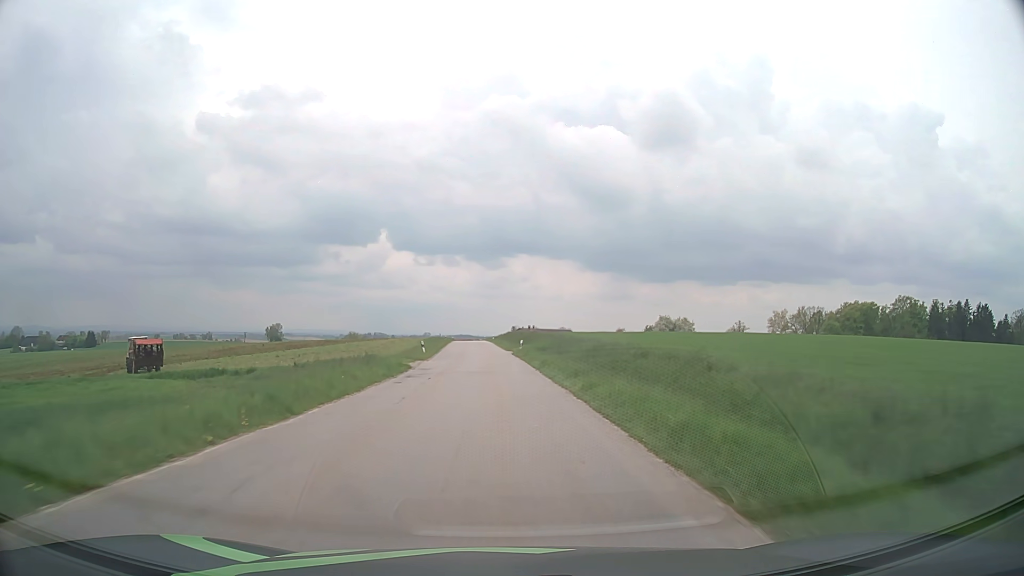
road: tertiary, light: Day
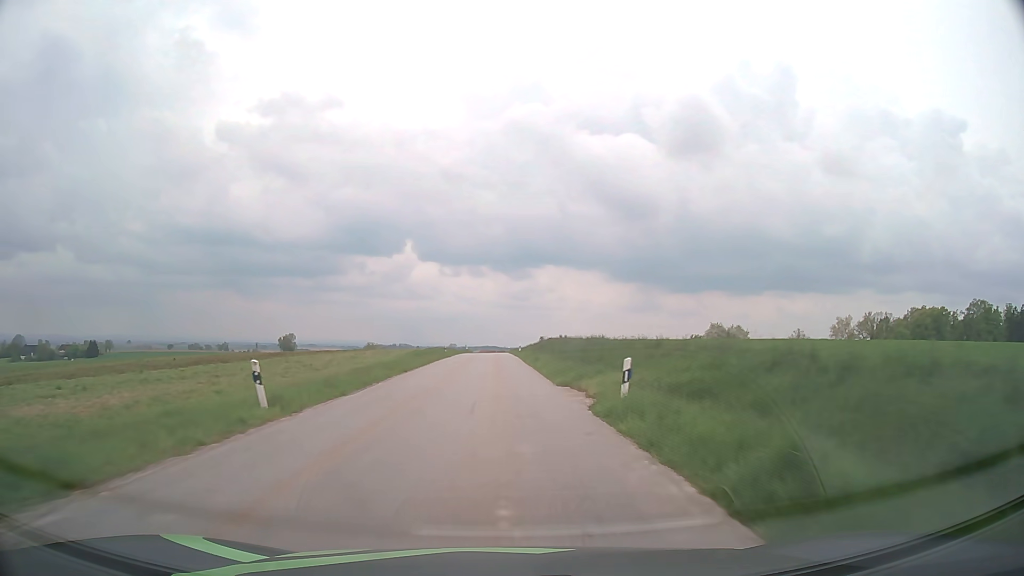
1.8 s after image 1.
(-0.6, +35.4) m; -2°
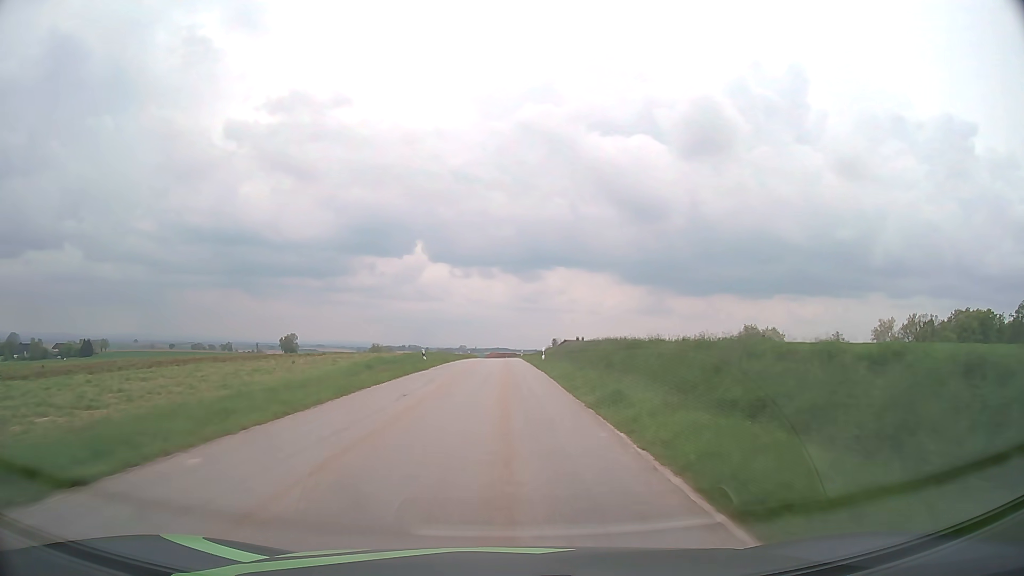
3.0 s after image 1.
(-0.3, +23.5) m; -1°
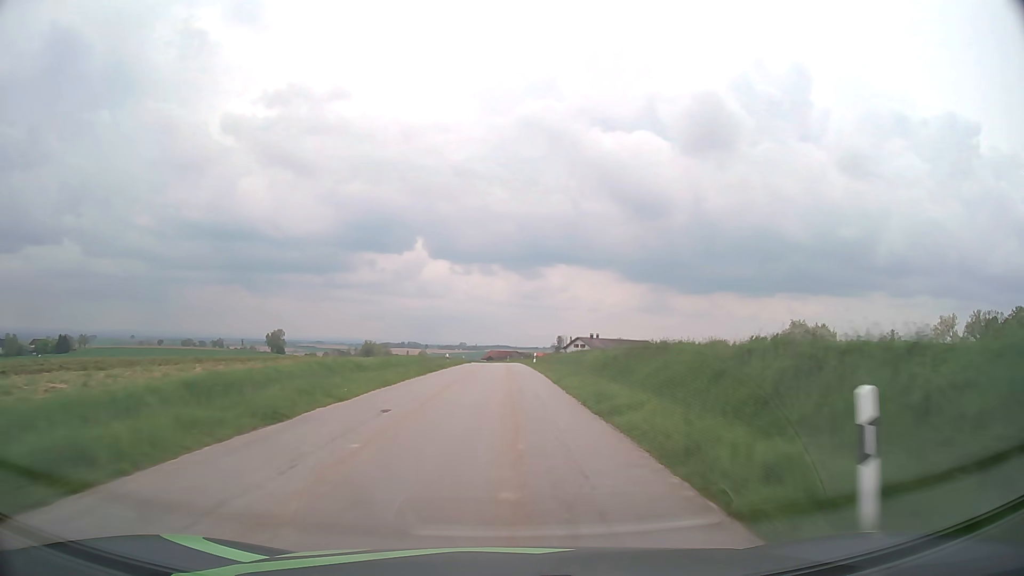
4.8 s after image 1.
(-0.2, +35.3) m; 0°
